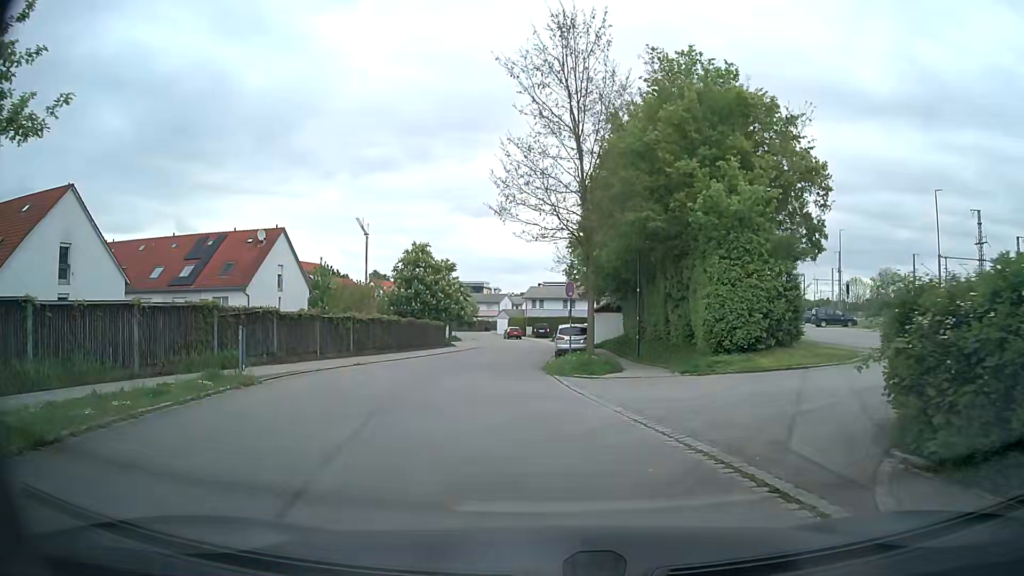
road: residential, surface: asphalt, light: Day
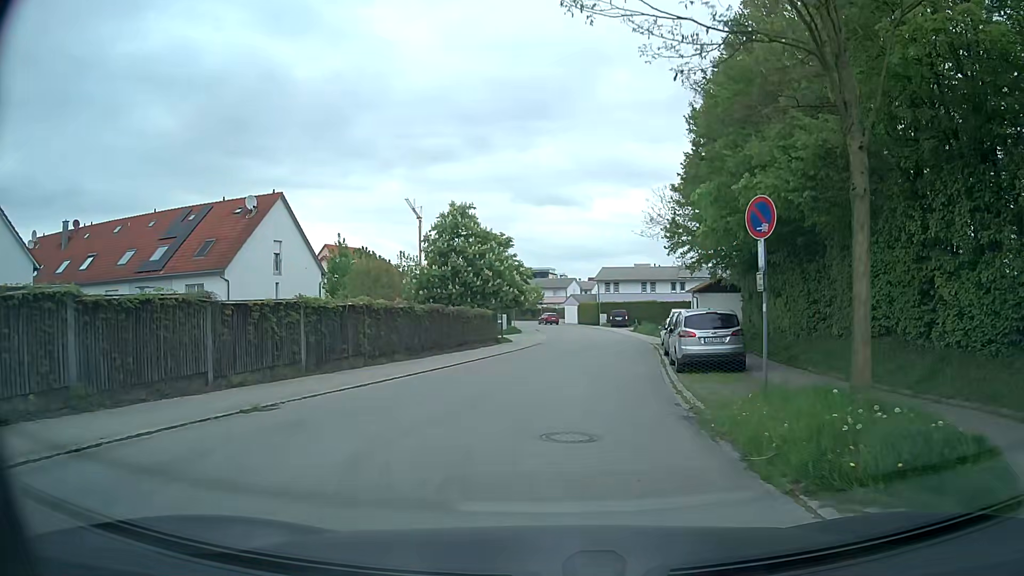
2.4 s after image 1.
(-0.7, +14.6) m; -4°
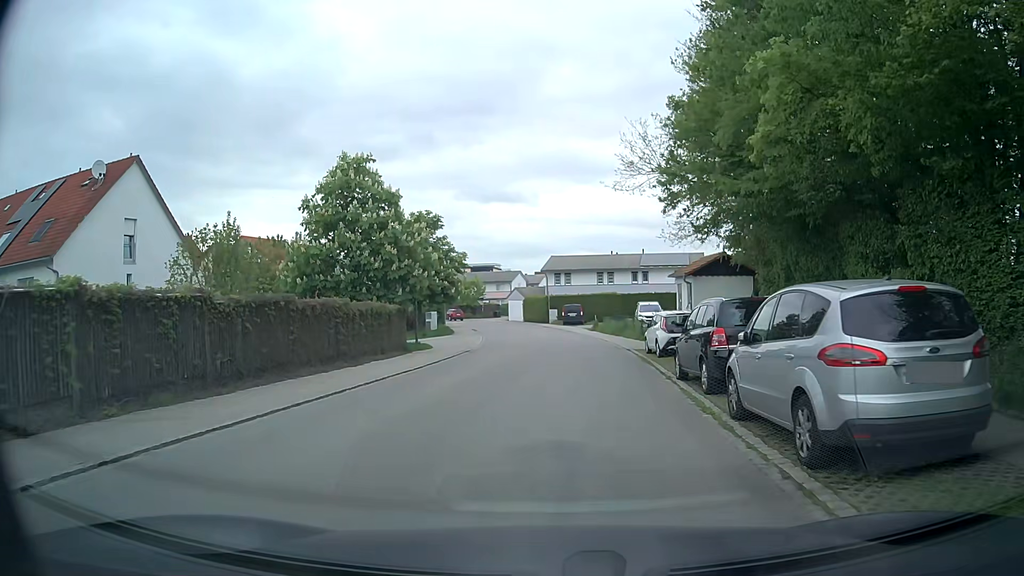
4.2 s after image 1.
(+0.5, +12.1) m; +5°
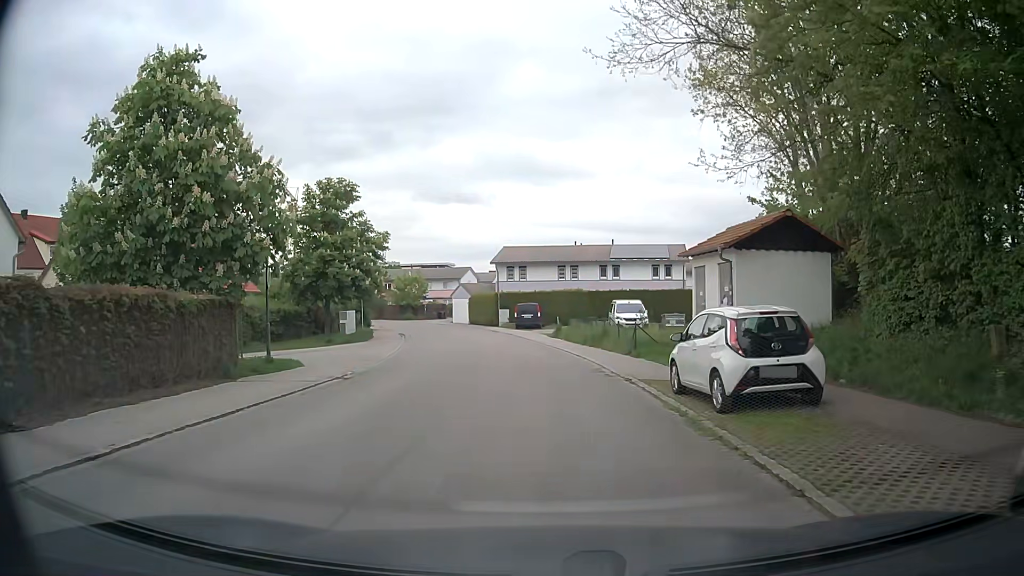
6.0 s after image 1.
(+0.3, +12.5) m; +4°
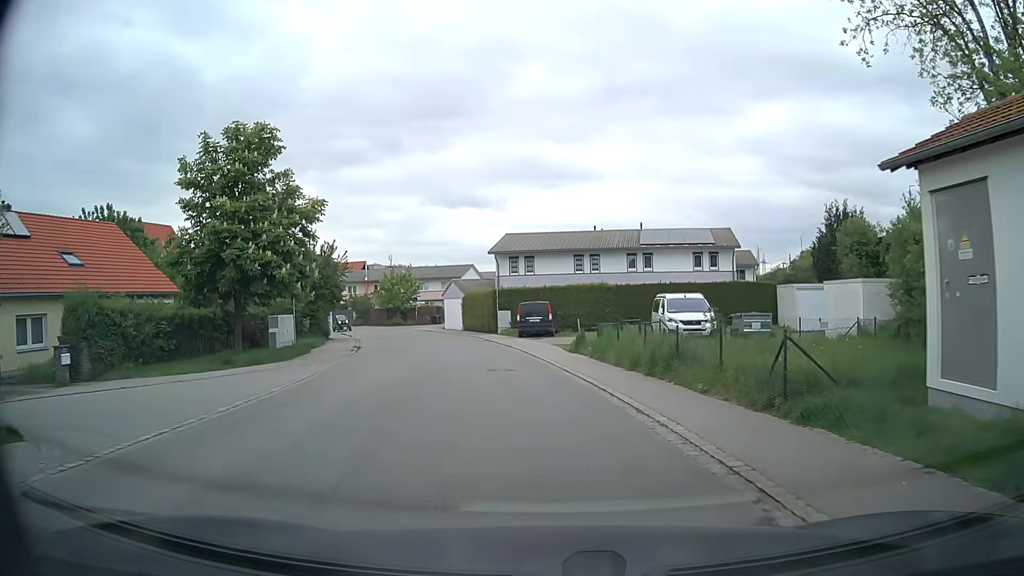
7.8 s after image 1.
(-0.1, +13.1) m; -1°
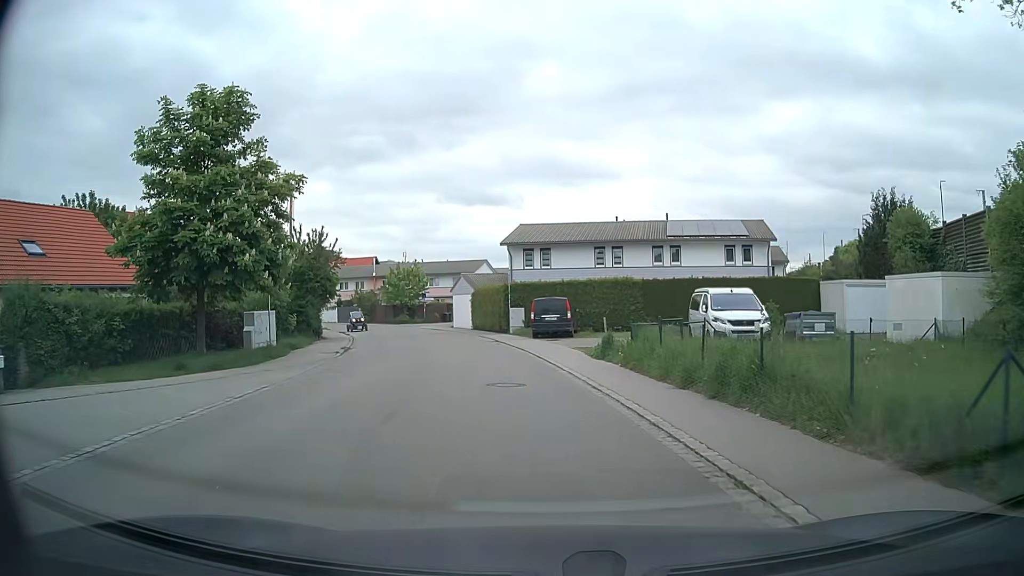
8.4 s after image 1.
(-0.1, +4.3) m; -2°
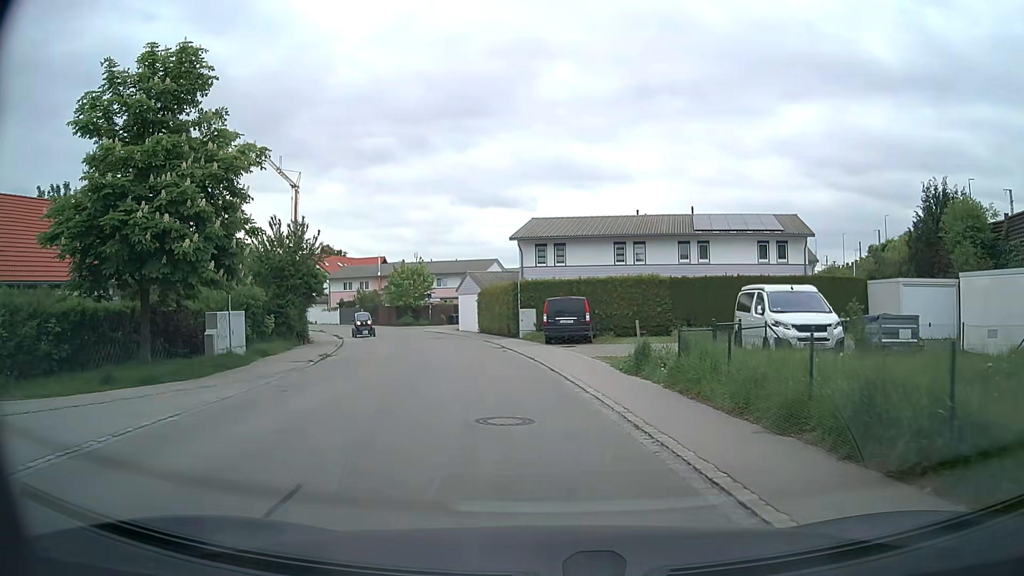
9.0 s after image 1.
(0.0, +4.3) m; 0°
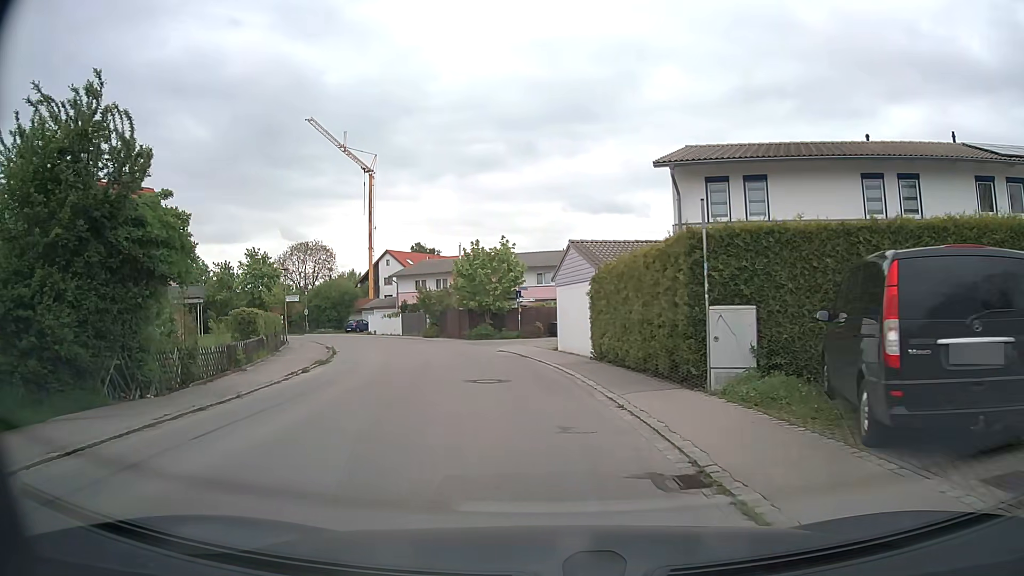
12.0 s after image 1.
(-1.8, +20.8) m; -10°
(0, +10) (-1, +20) (-4, +30) (-7, +39) (-11, +48) (-16, +57) (-22, +65) (-29, +72) (-37, +78) (-45, +83) m
